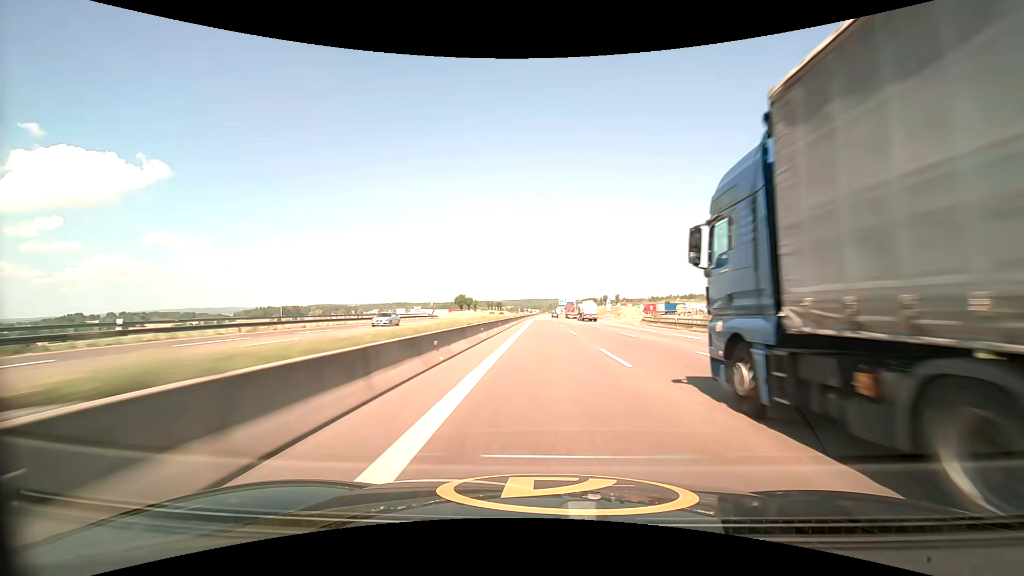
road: motorway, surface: asphalt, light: Day
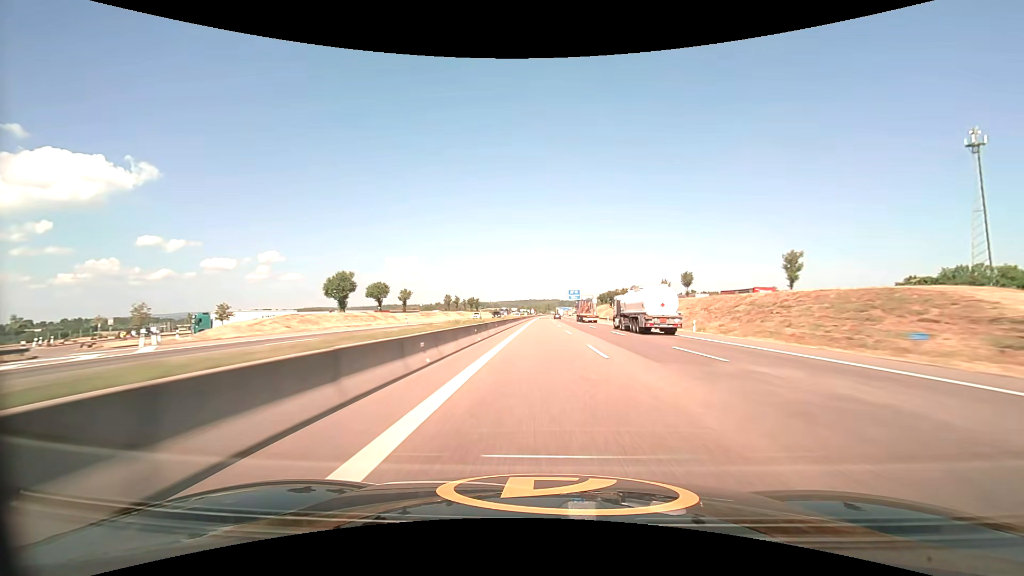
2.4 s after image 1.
(+0.2, +105.3) m; 0°
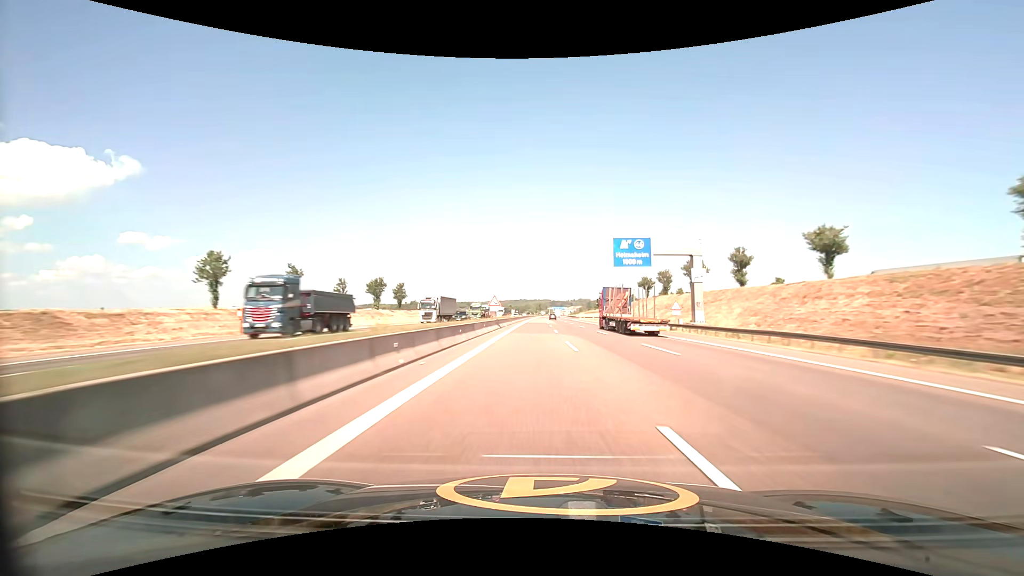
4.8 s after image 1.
(+0.8, +105.0) m; +1°
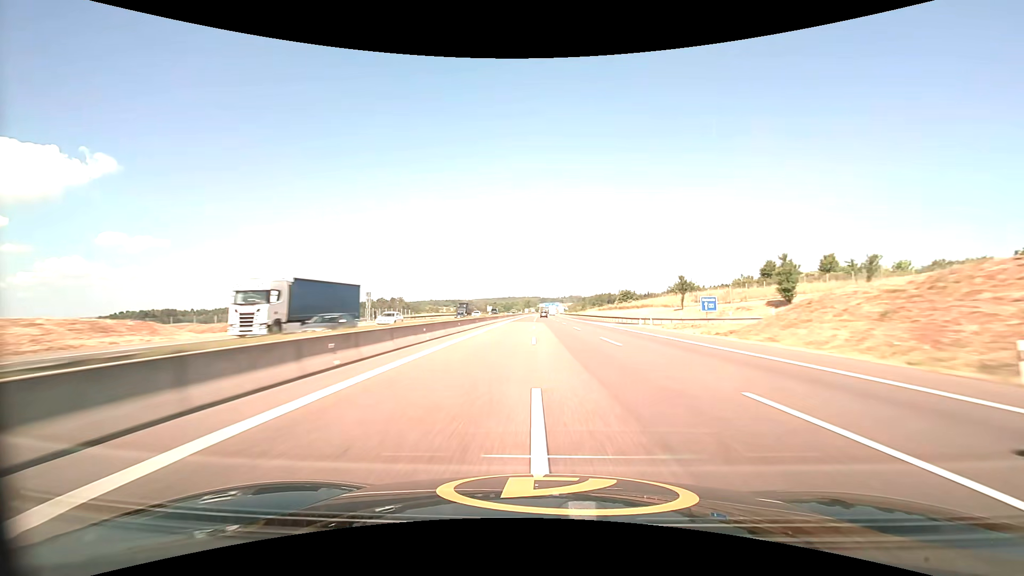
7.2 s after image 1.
(+1.0, +104.9) m; +1°
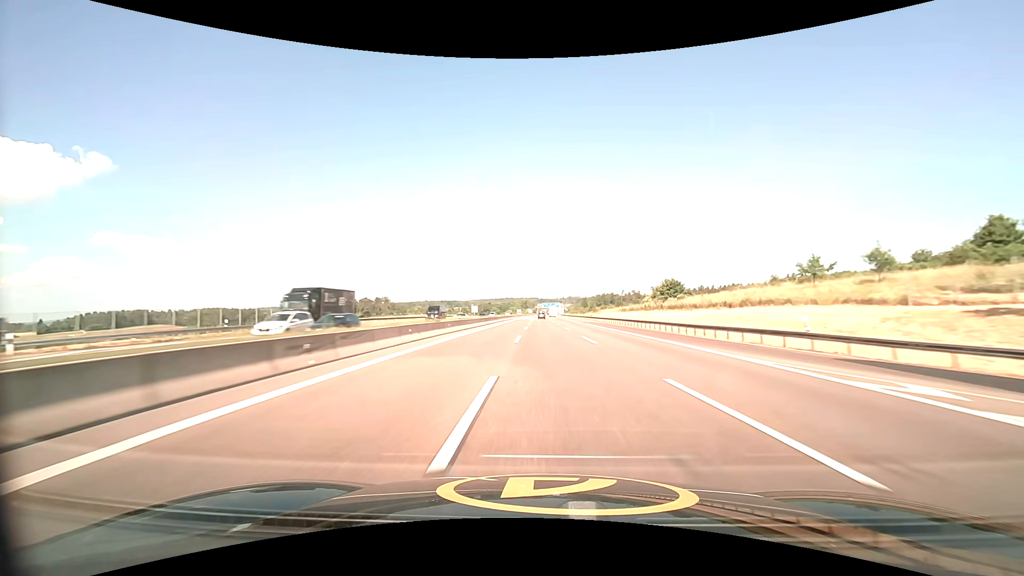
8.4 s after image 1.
(+0.1, +52.0) m; 0°
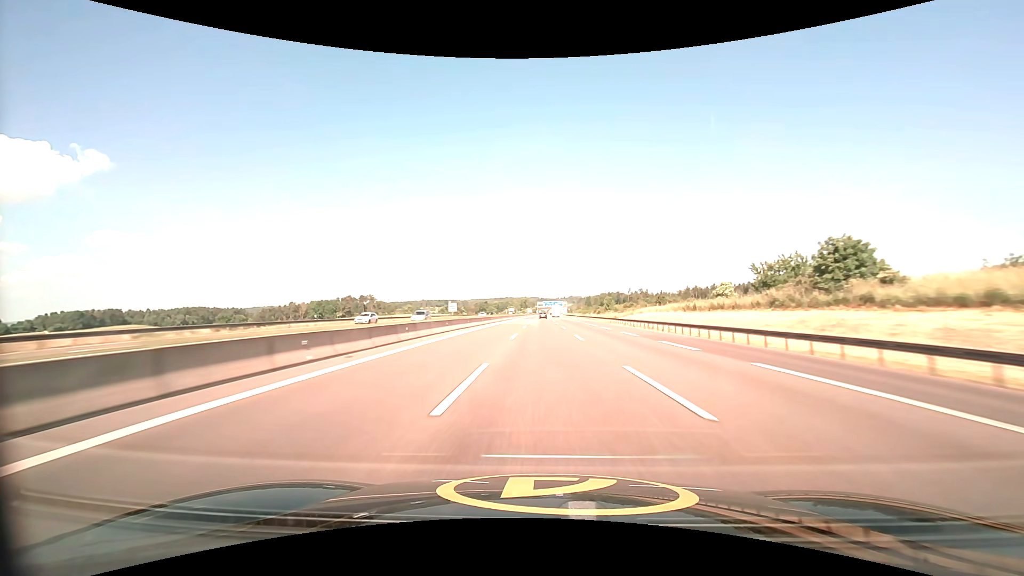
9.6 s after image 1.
(0.0, +51.6) m; 0°
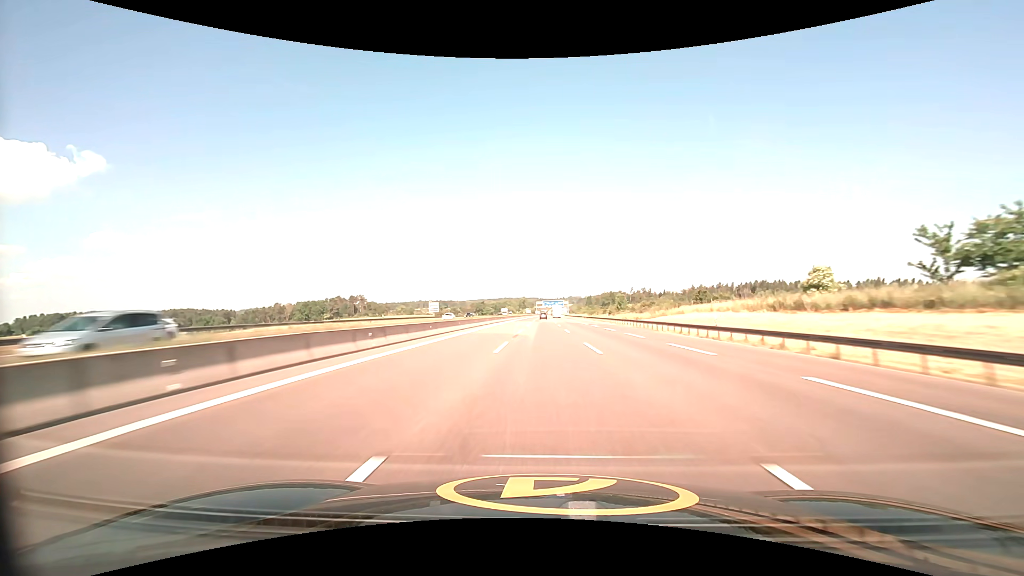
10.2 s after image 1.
(0.0, +25.8) m; 0°
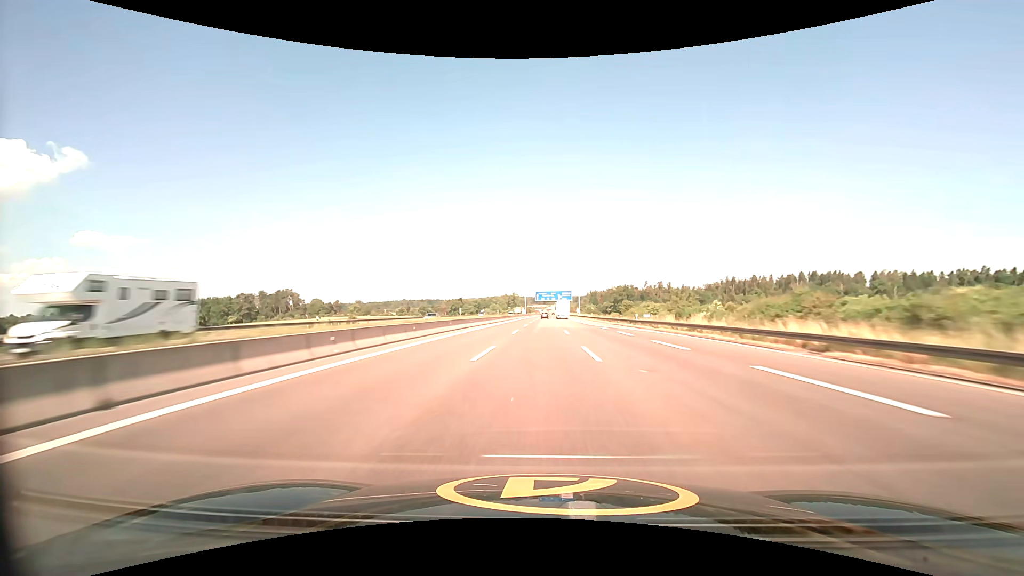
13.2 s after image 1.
(+1.0, +128.5) m; +1°
(0, +10) (0, +20) (0, +30) (0, +40) (0, +50) (0, +60) (0, +70) (0, +80) (+1, +90) (+1, +100) m
